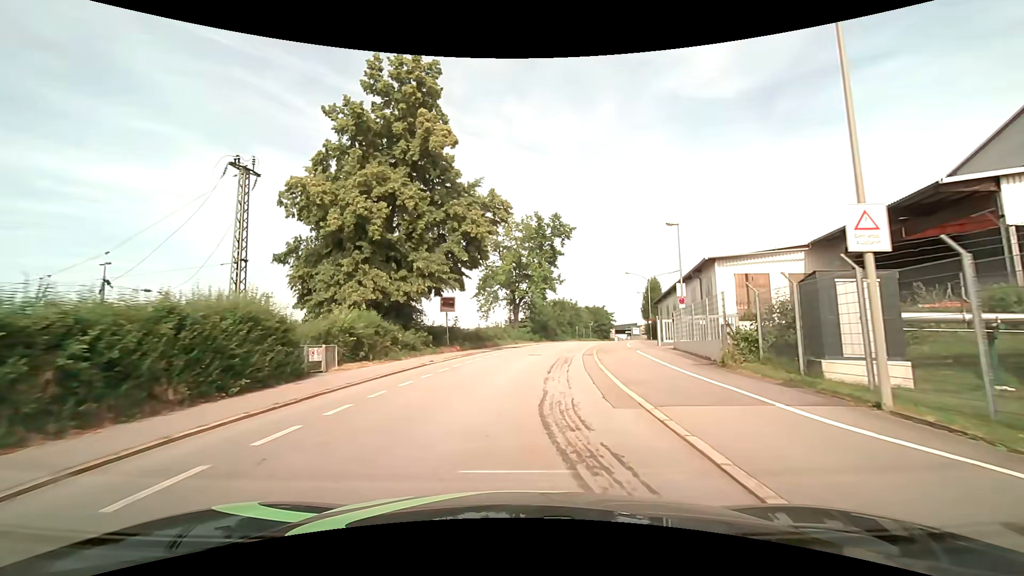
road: residential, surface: asphalt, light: Day
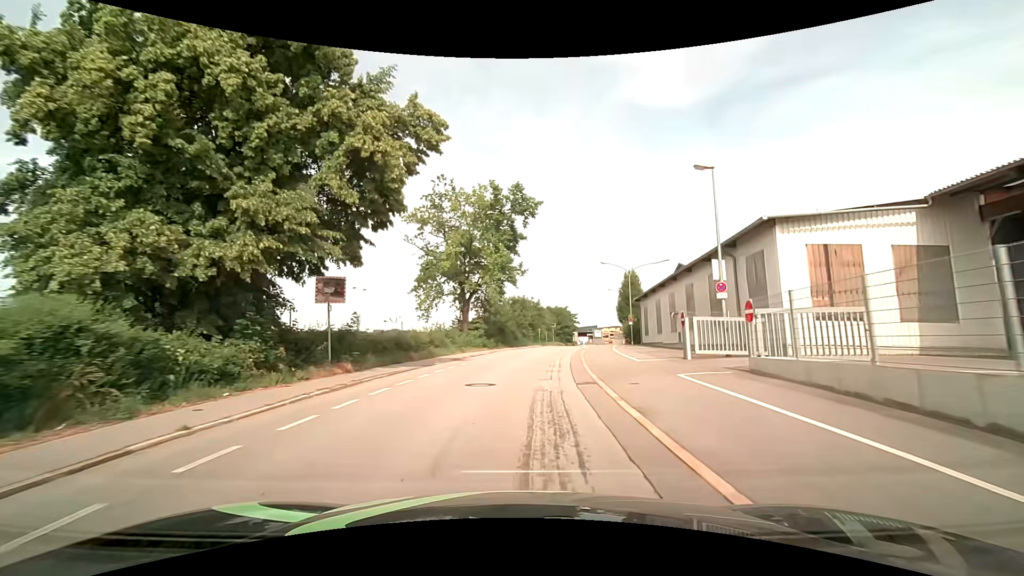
(+0.6, +12.9) m; +5°
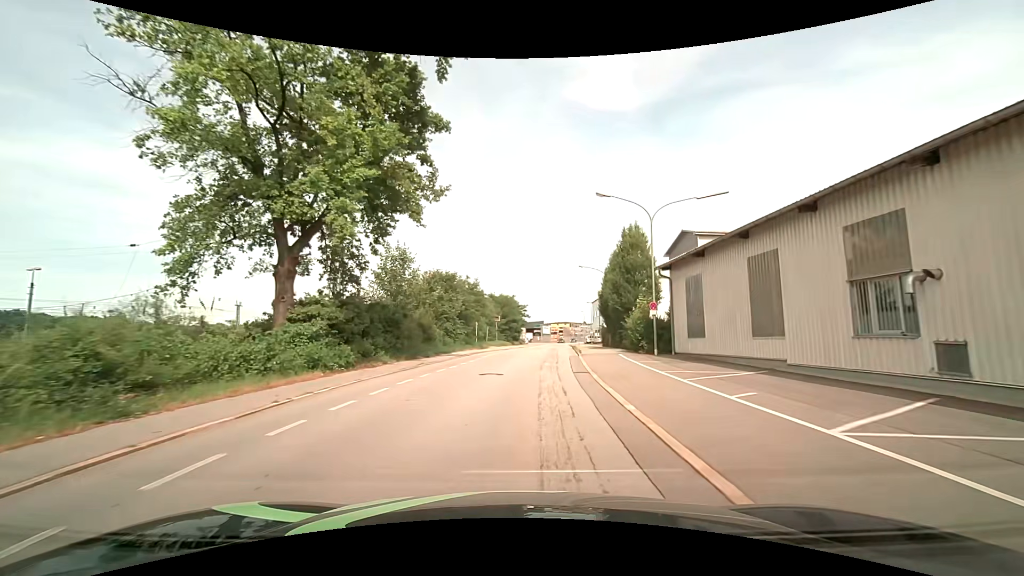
(+1.4, +26.8) m; +6°
(0, +10) (+1, +20) (+2, +30) (+3, +40) (+4, +50) (+5, +60) (+6, +70) (+7, +80) (+8, +90) (+9, +100) m
